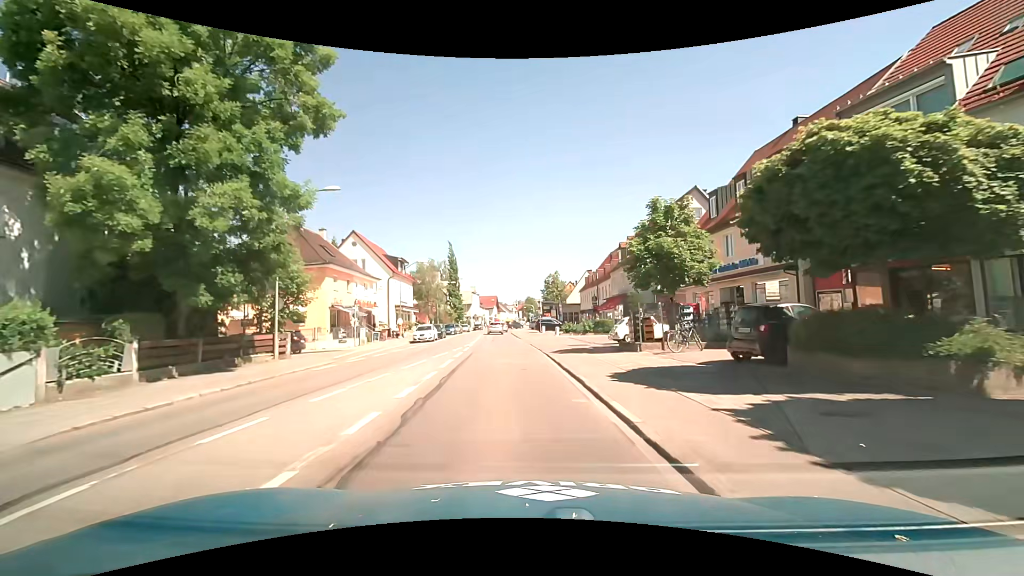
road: secondary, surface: asphalt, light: Day
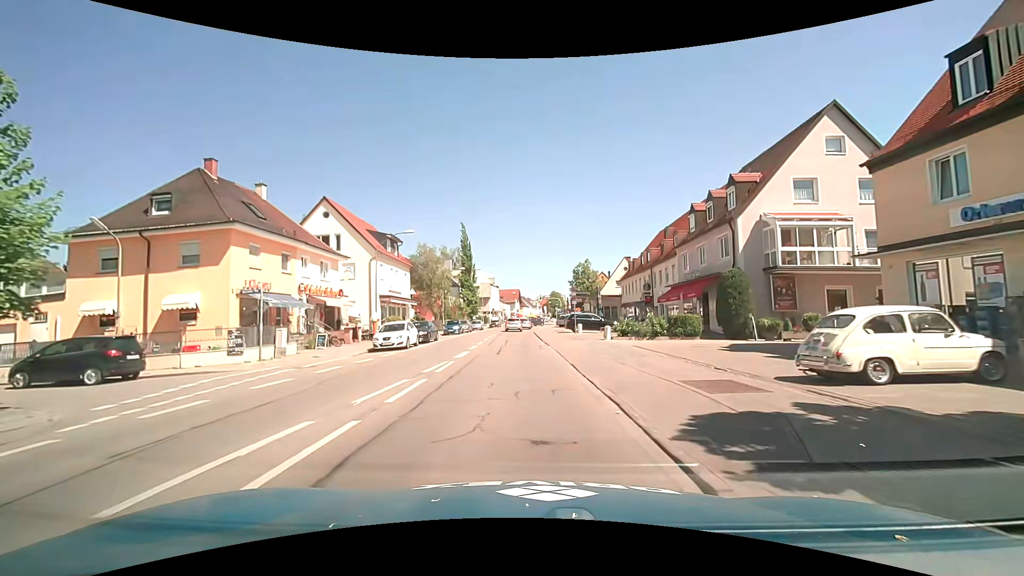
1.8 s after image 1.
(-0.3, +16.0) m; -2°
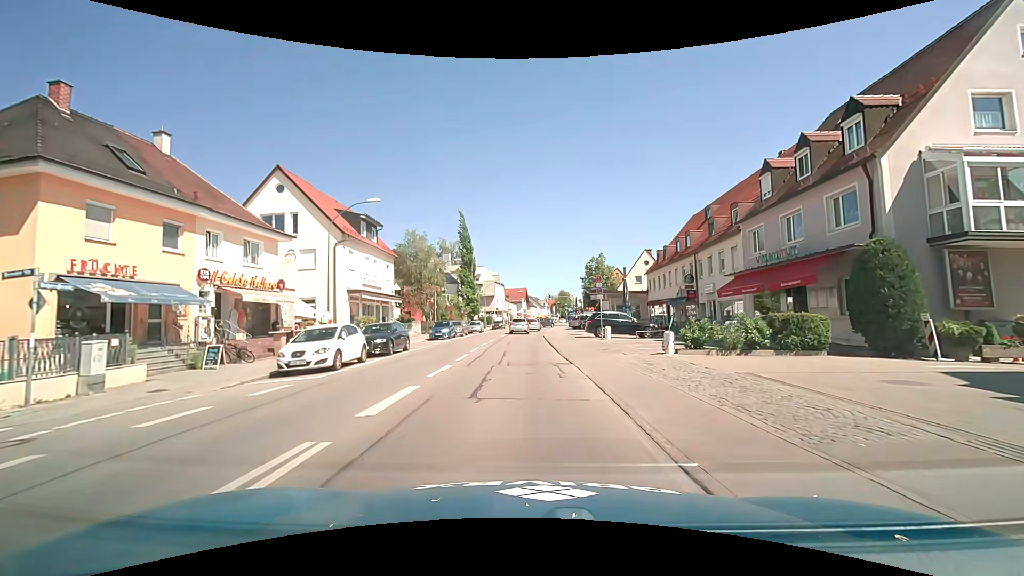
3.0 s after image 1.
(-0.1, +10.2) m; -1°
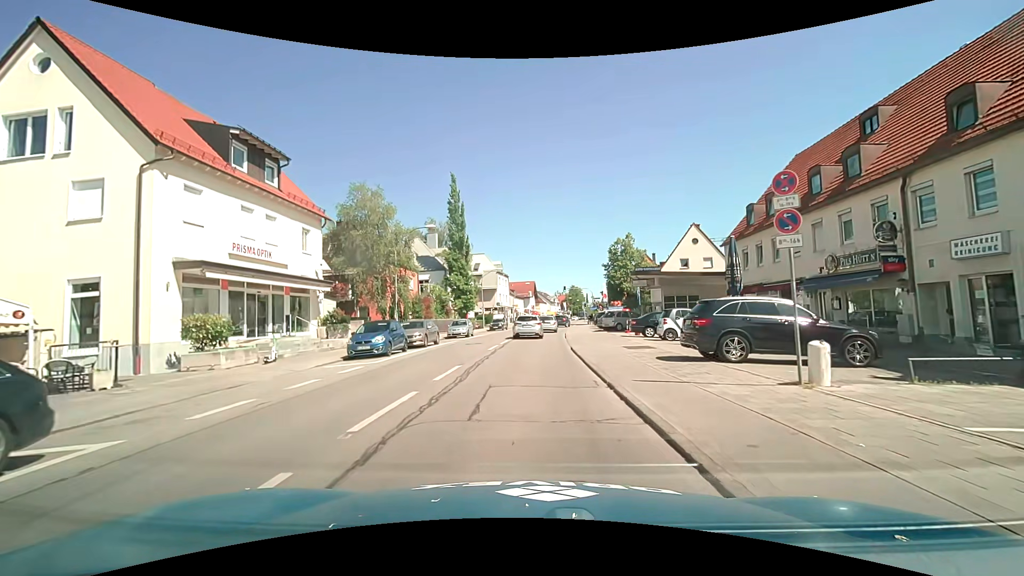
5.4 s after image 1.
(-0.3, +19.0) m; -2°
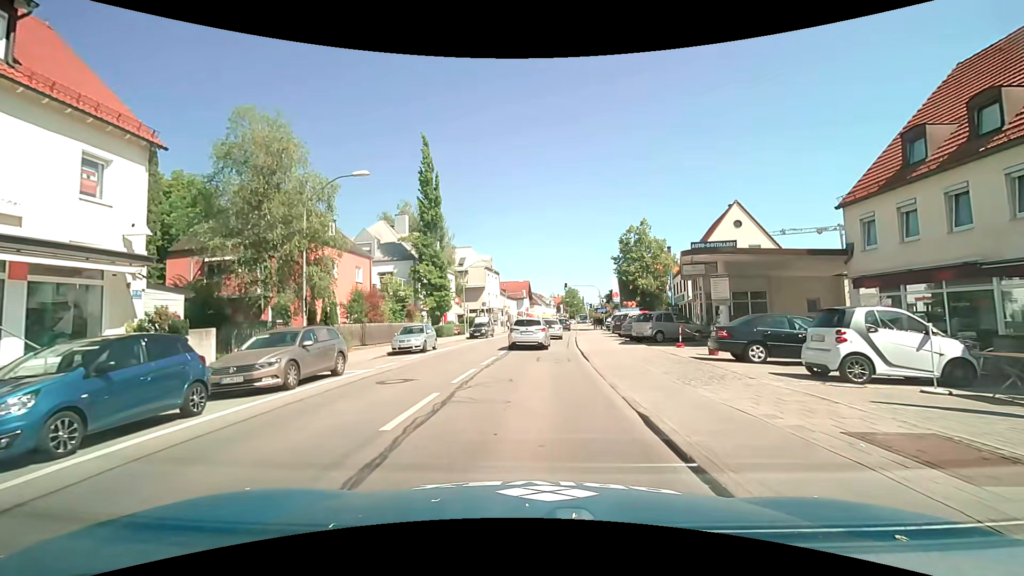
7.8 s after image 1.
(+0.2, +13.6) m; +2°
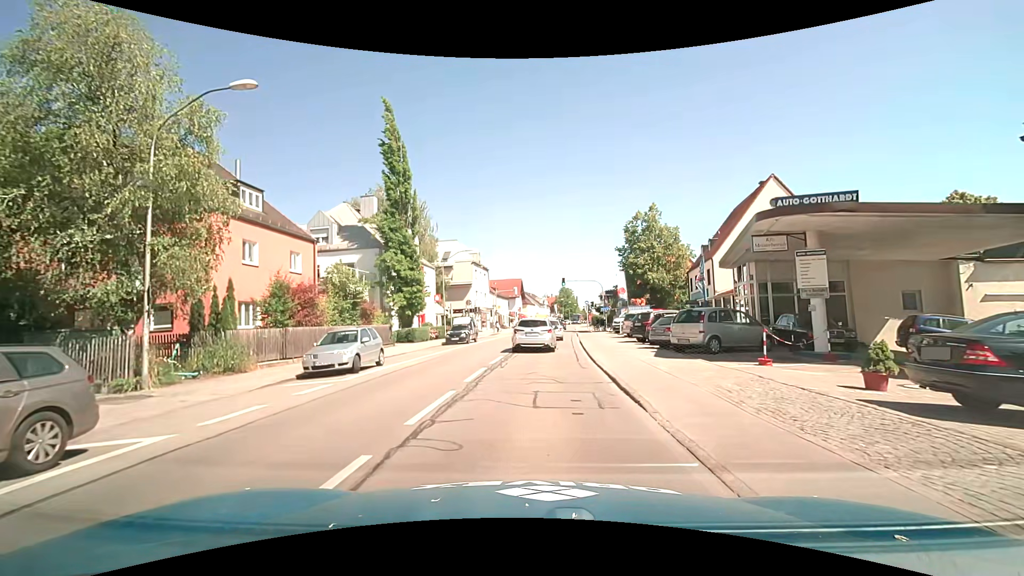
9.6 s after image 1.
(-0.1, +8.6) m; 0°
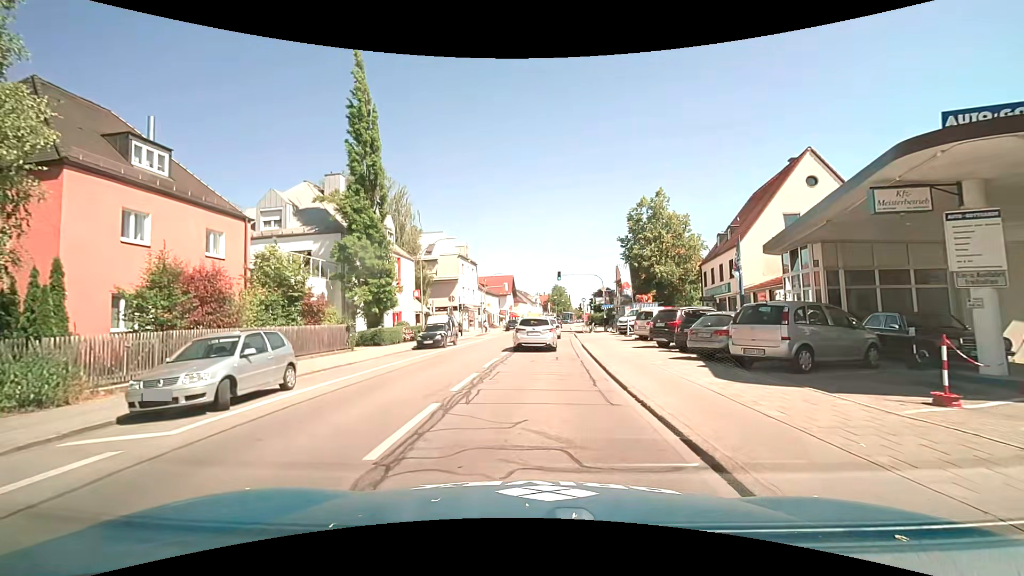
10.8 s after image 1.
(+0.1, +6.2) m; +1°
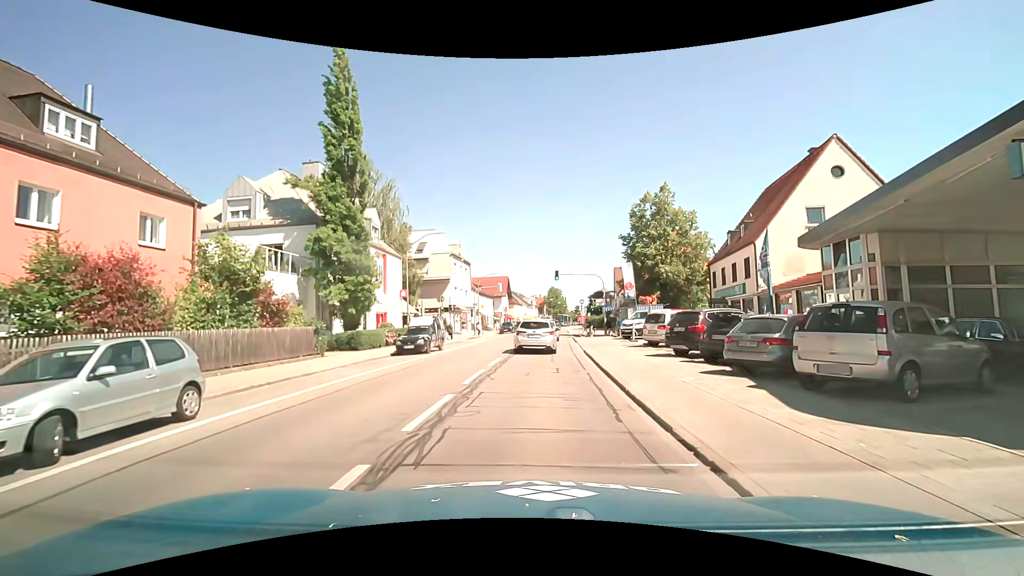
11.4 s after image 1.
(0.0, +3.2) m; +1°
(0, +10) (+1, +20) (+1, +30) (+2, +40) (+3, +50) (+3, +60) (+4, +70) (+5, +80) (+6, +90) (+7, +100) m
